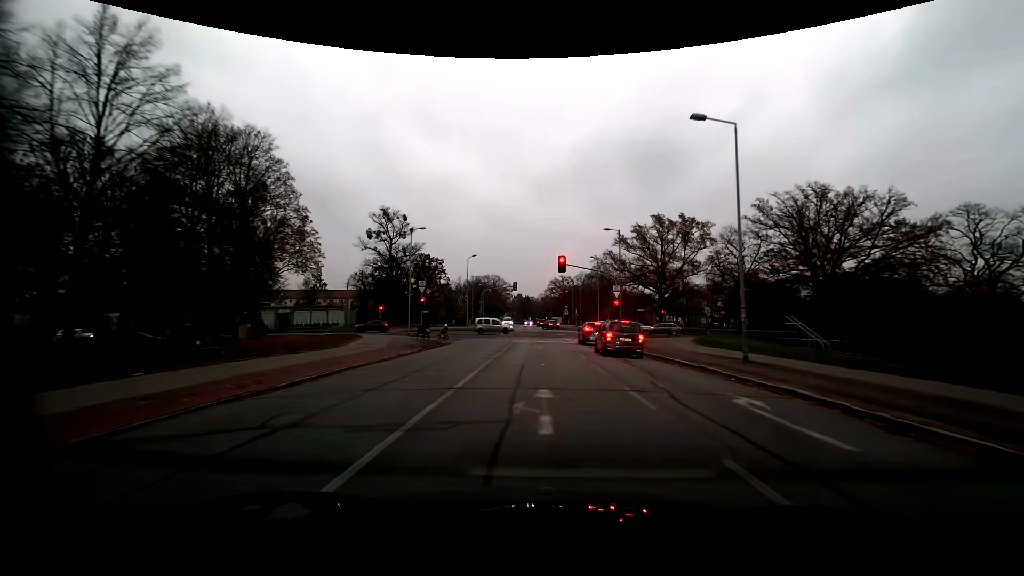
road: residential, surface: asphalt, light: Day
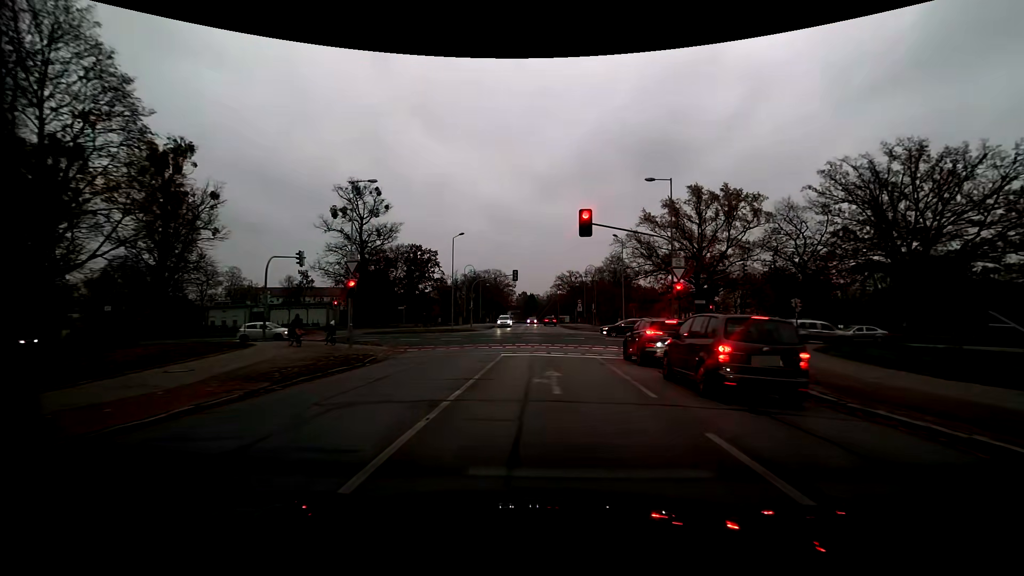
(-0.1, +16.5) m; 0°
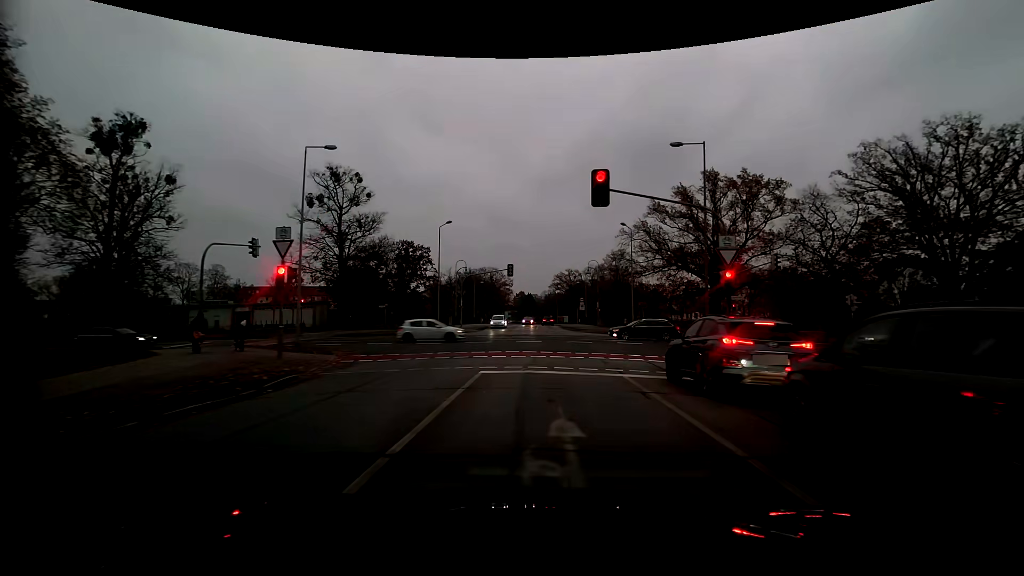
(0.0, +6.4) m; 0°
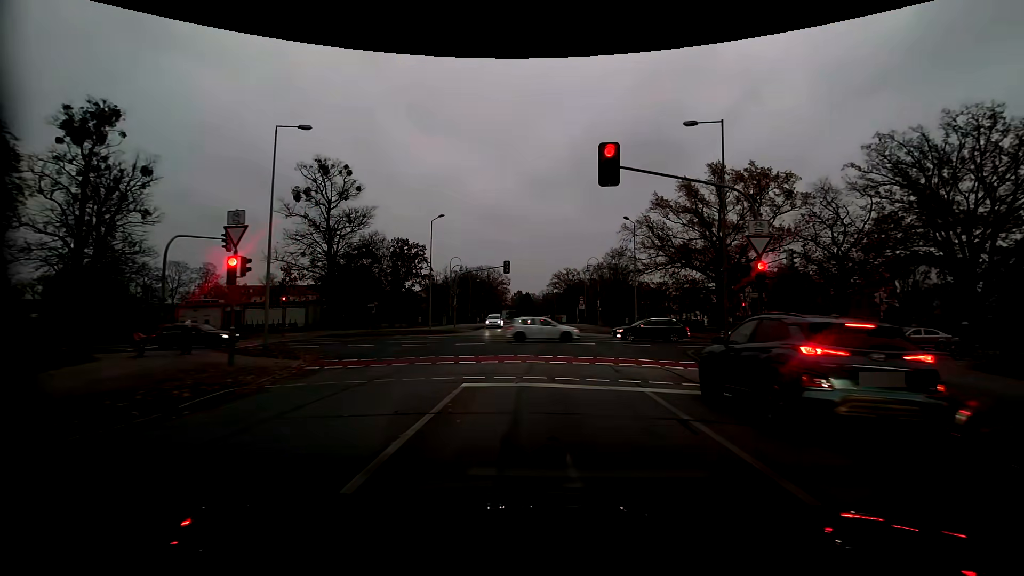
(0.0, +2.6) m; 0°
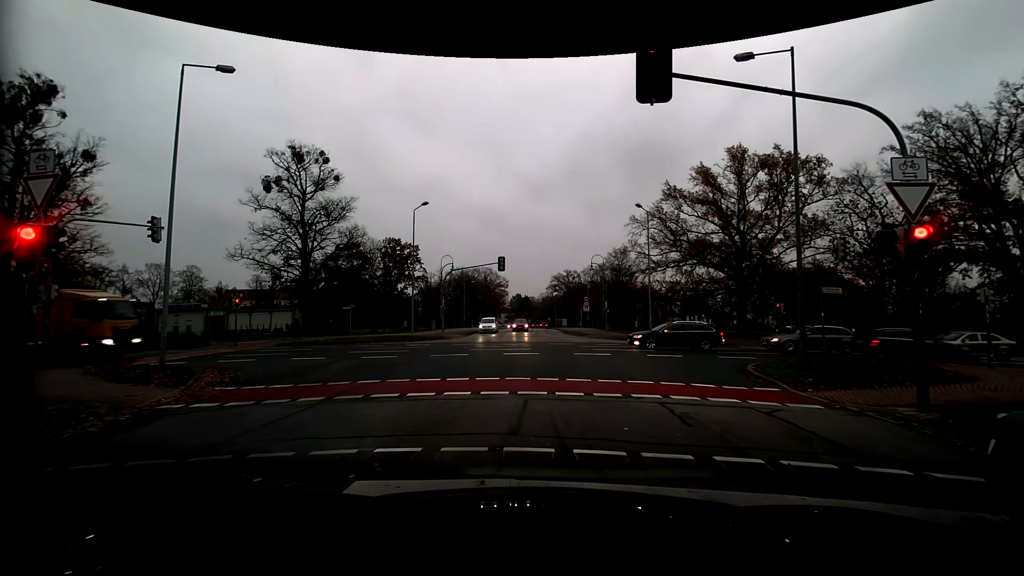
(0.0, +5.5) m; -1°
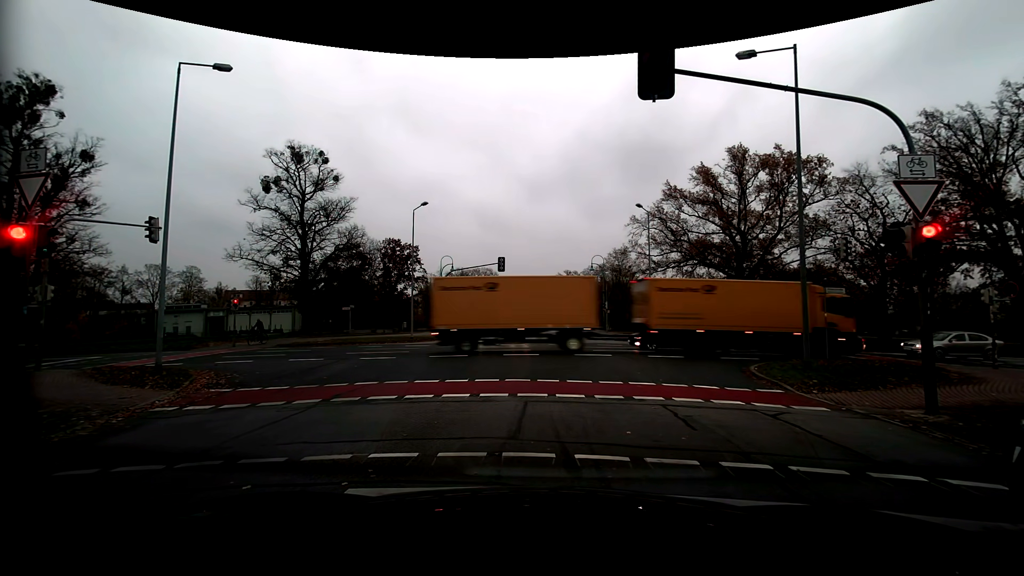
(0.0, +0.2) m; 0°
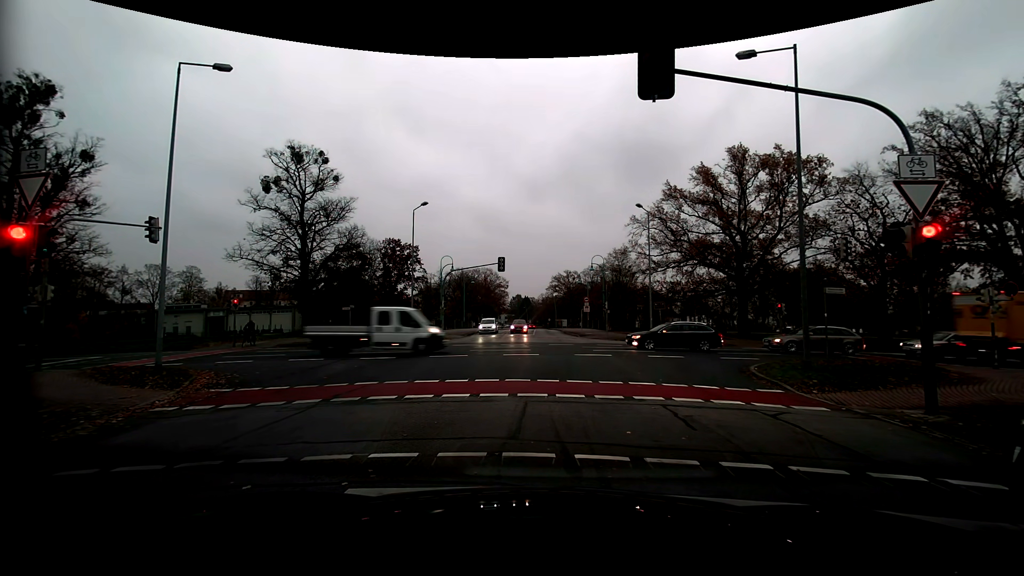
(0.0, 0.0) m; 0°
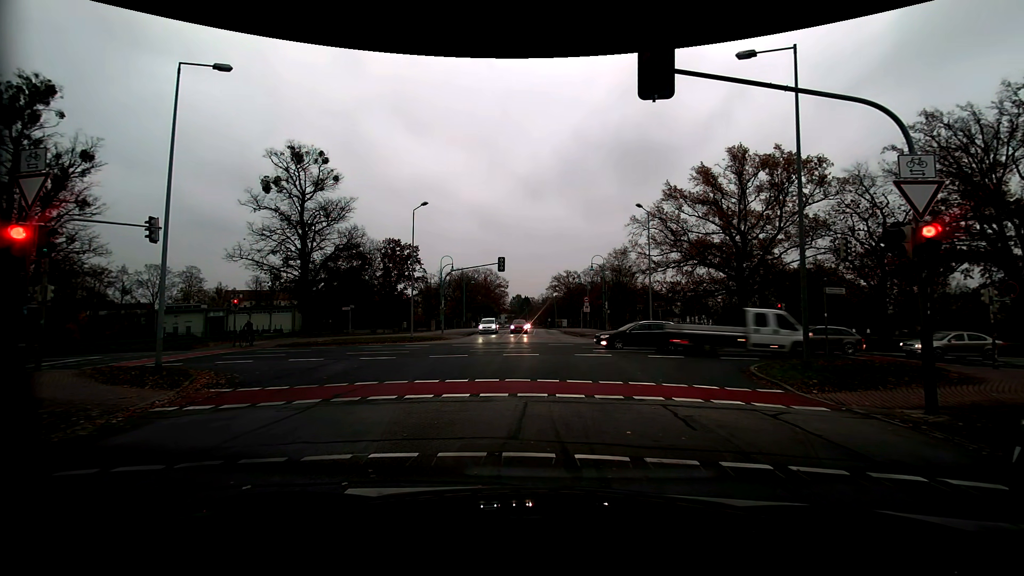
(0.0, 0.0) m; 0°
(0, +10) (0, +20) (+1, +30) (+1, +40) (+2, +50) (+2, +60) (+2, +70) (+2, +80) (+2, +90) (+2, +100) m
